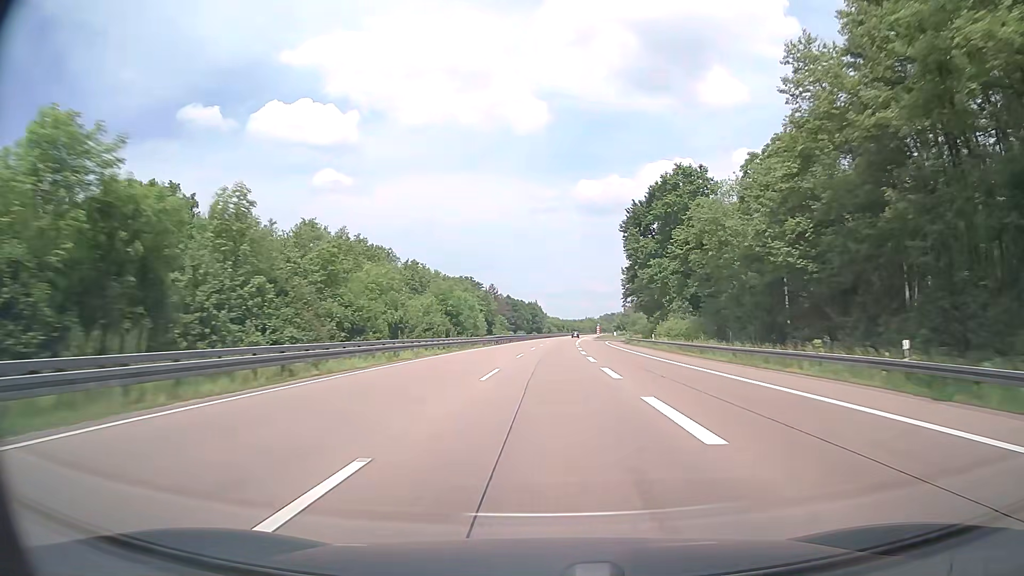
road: motorway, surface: asphalt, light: Day
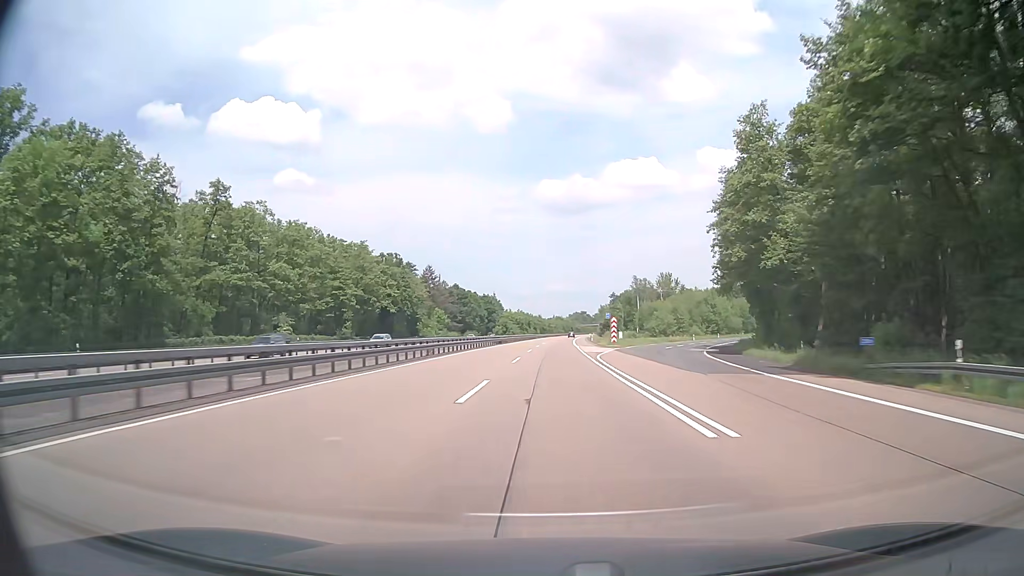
(+2.3, +95.1) m; +3°
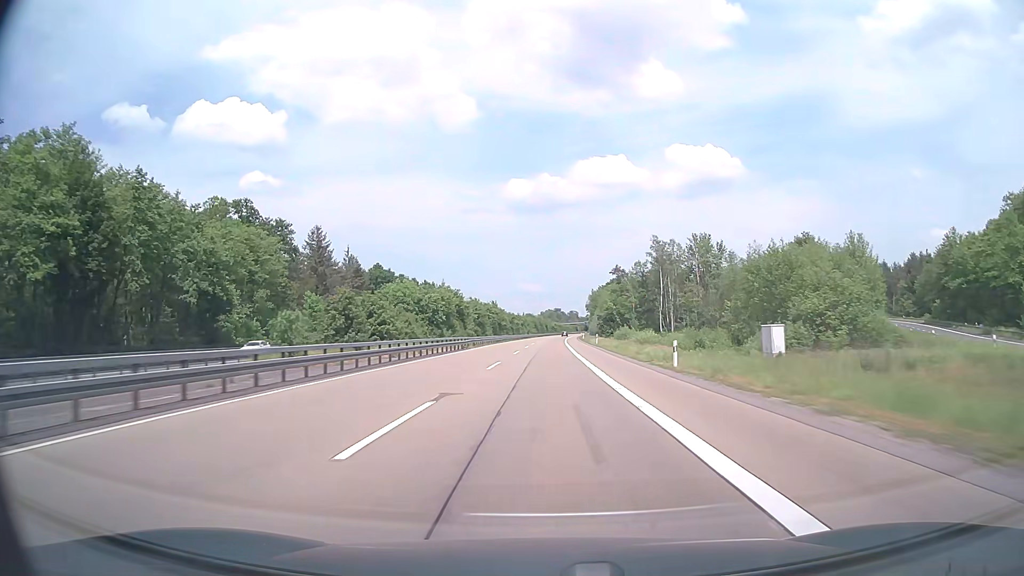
(+2.9, +95.0) m; +3°
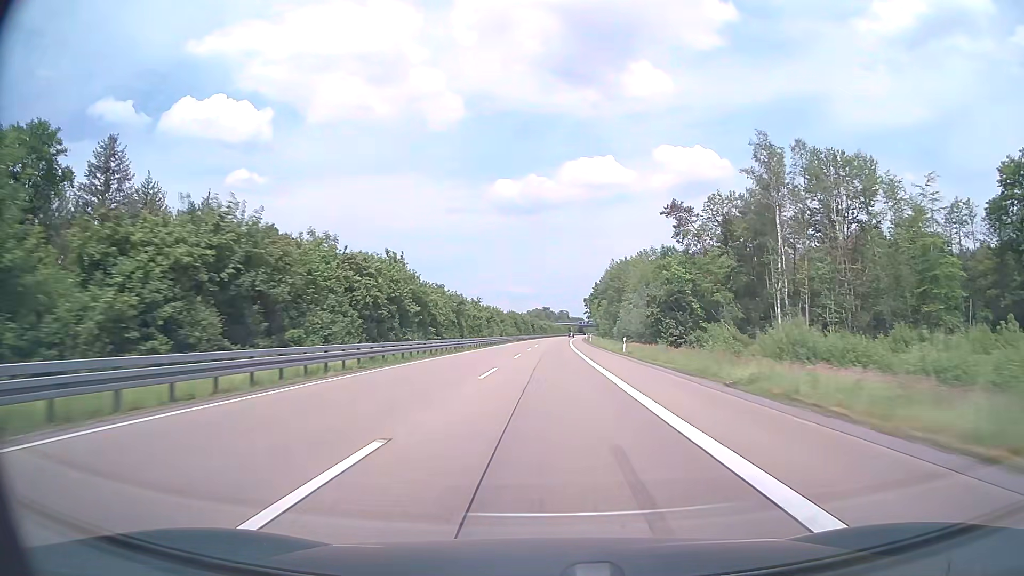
(+0.6, +76.1) m; +1°
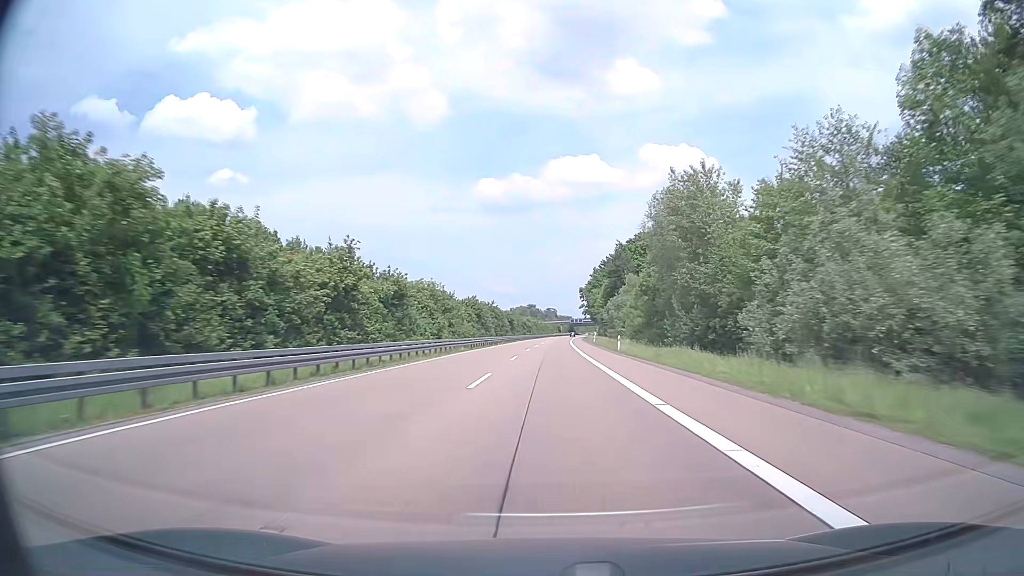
(+0.5, +57.1) m; +1°
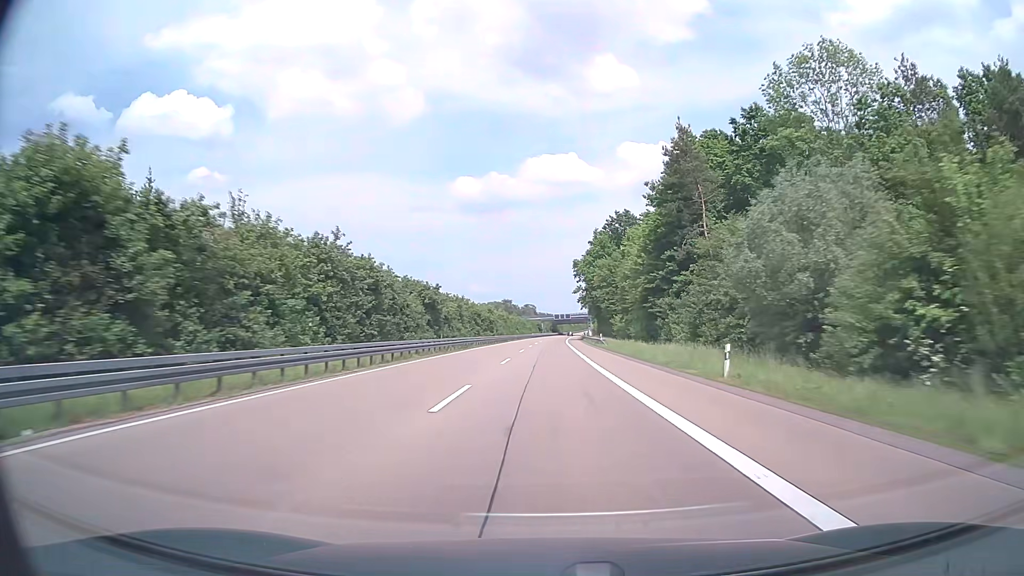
(+1.2, +76.2) m; +2°
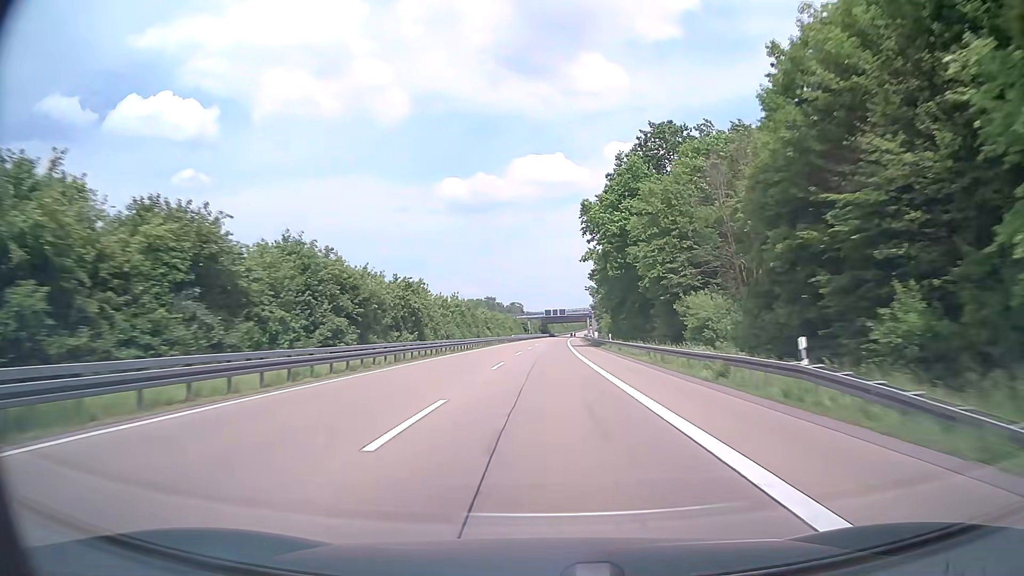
(+0.5, +57.1) m; +1°
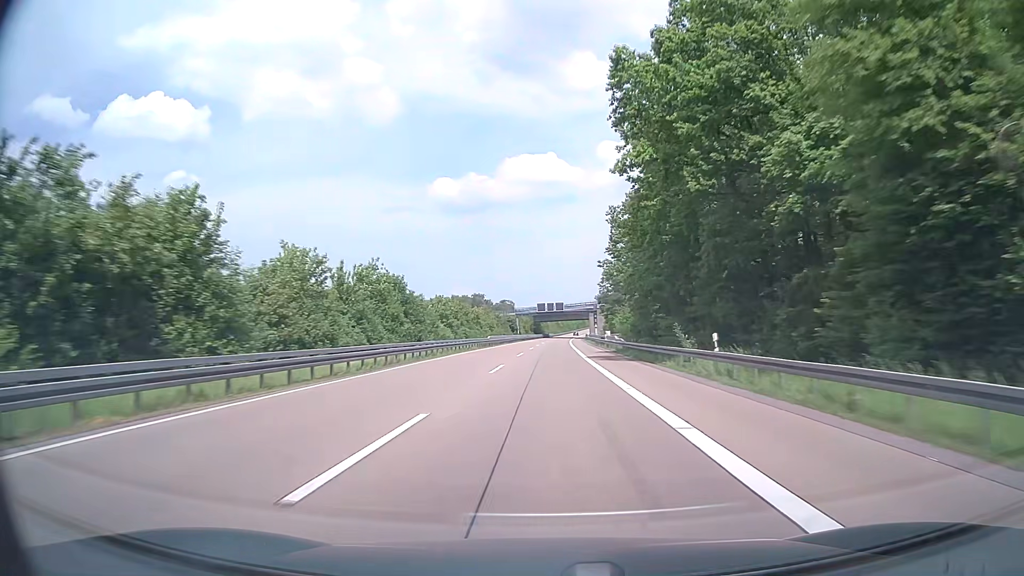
(+0.2, +38.1) m; +1°
(0, +10) (0, +20) (0, +30) (0, +40) (0, +50) (+1, +60) (+1, +70) (+1, +80) (+1, +90) (+2, +100) m
